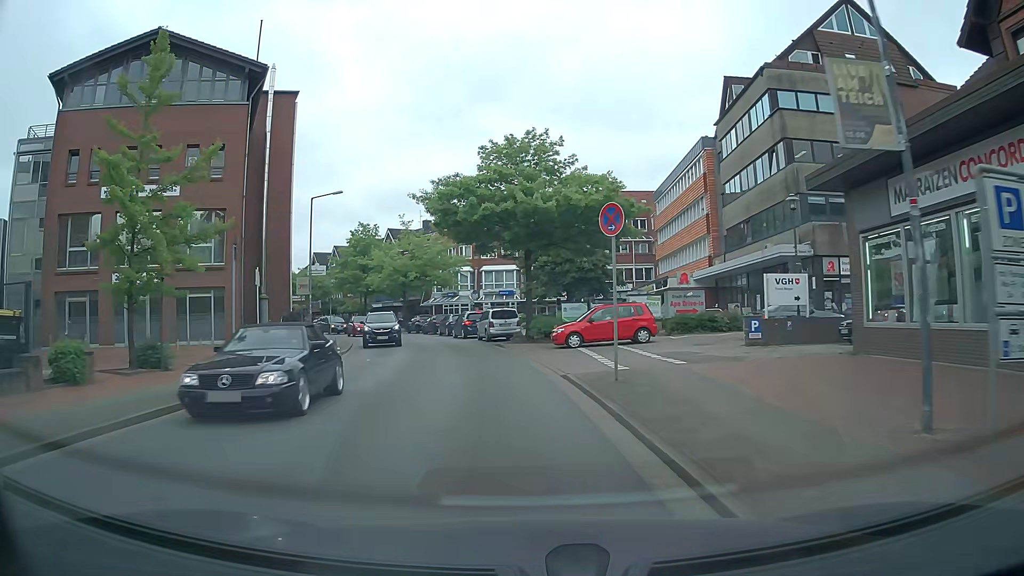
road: secondary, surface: asphalt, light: Day
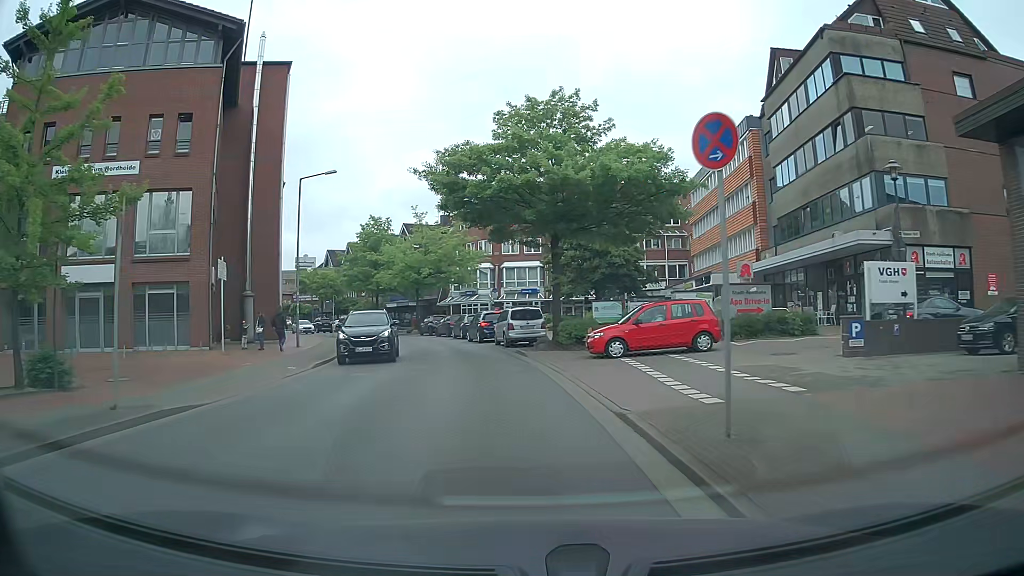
(-0.1, +5.6) m; -2°
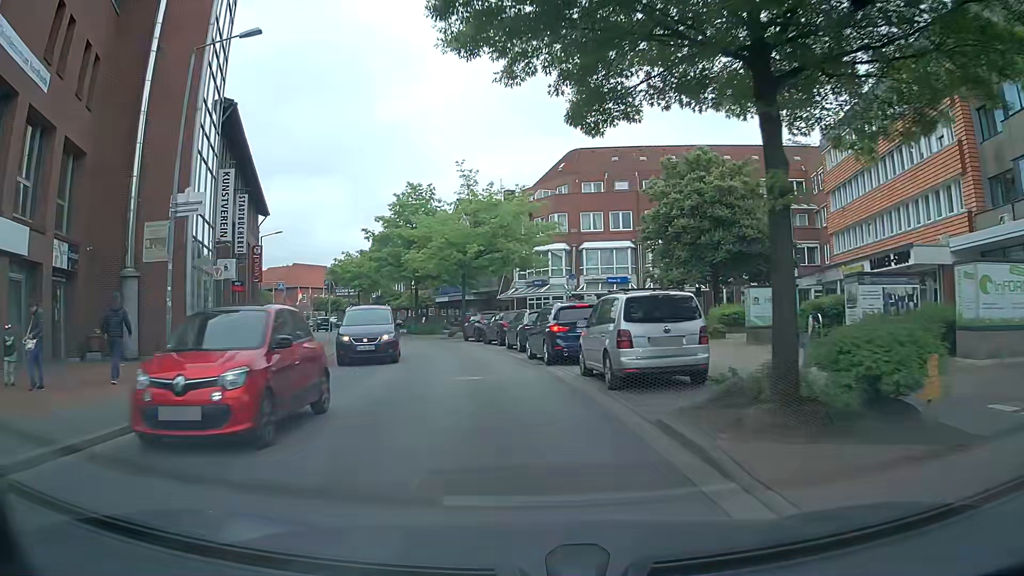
(-0.9, +16.8) m; -6°
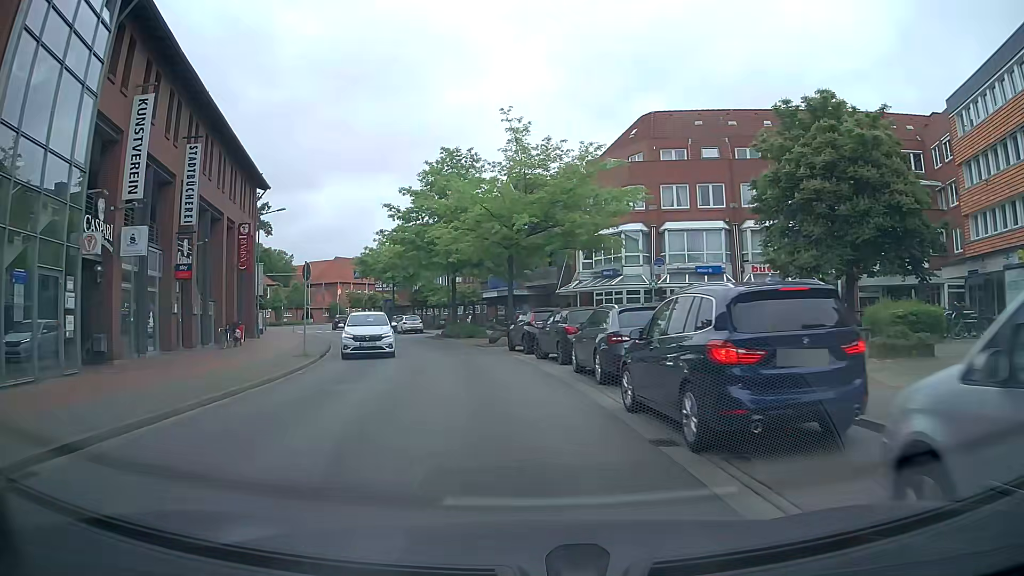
(-0.4, +11.2) m; -4°
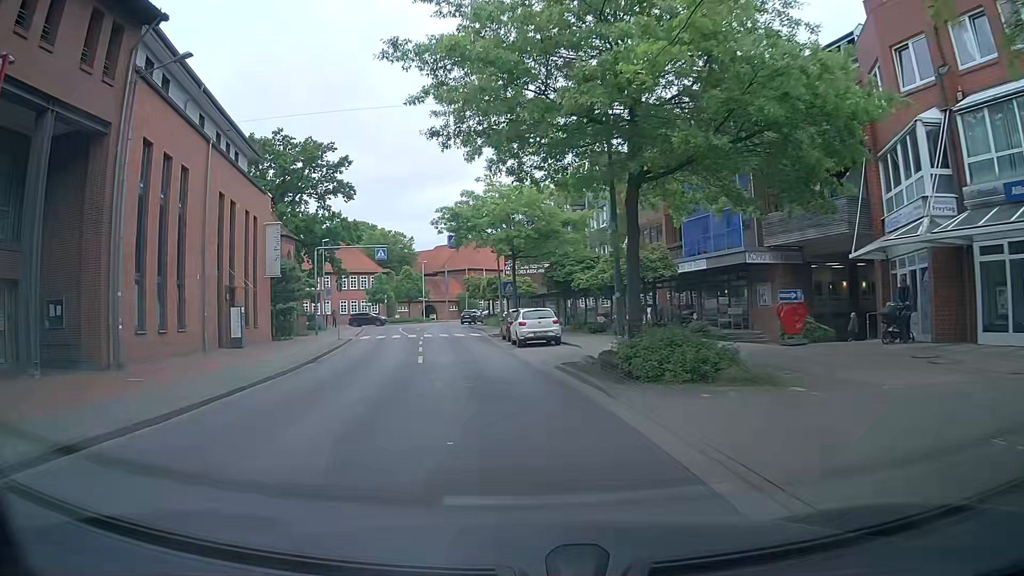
(-3.4, +27.6) m; -14°
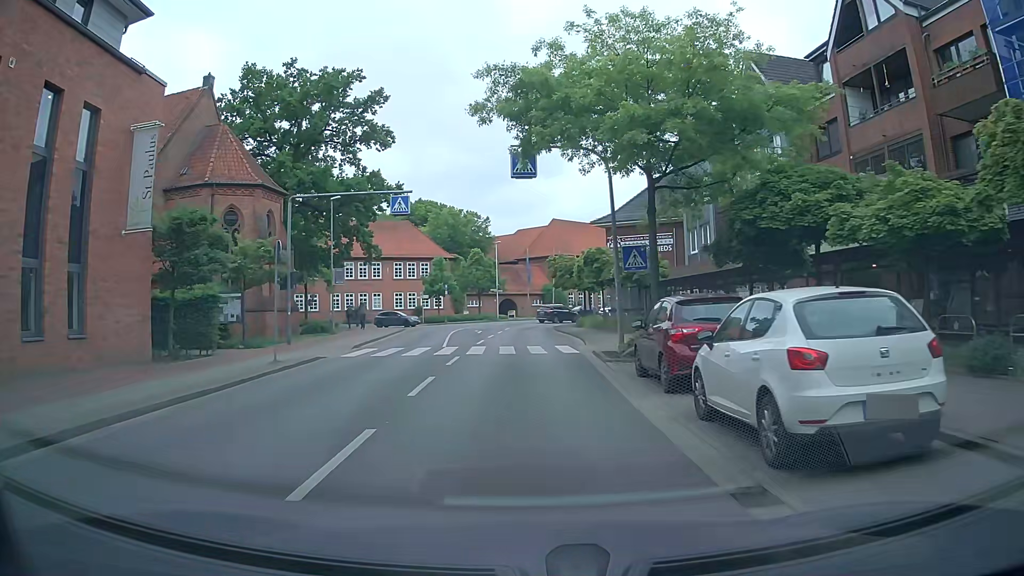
(-1.3, +20.1) m; -7°
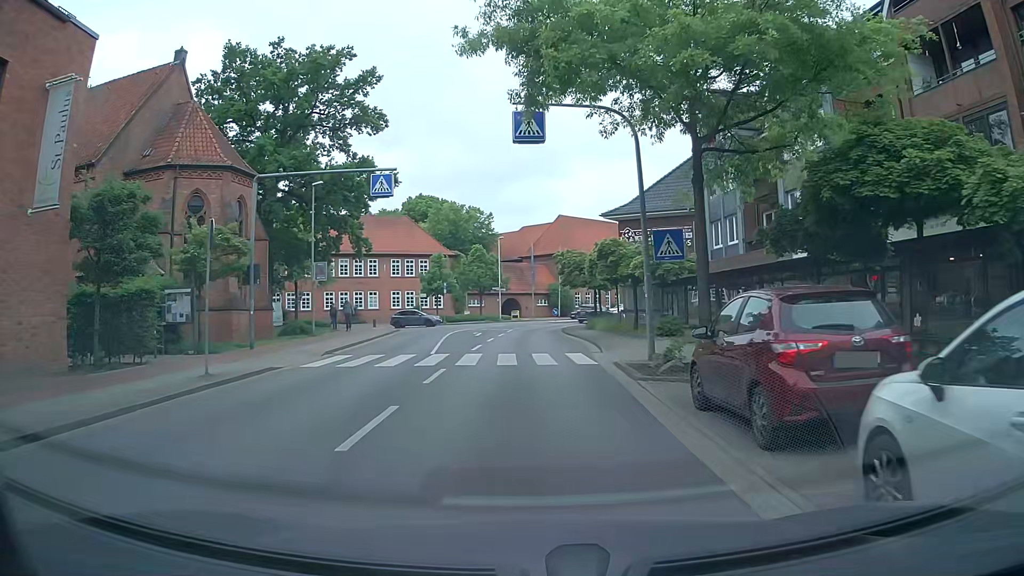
(0.0, +4.2) m; 0°
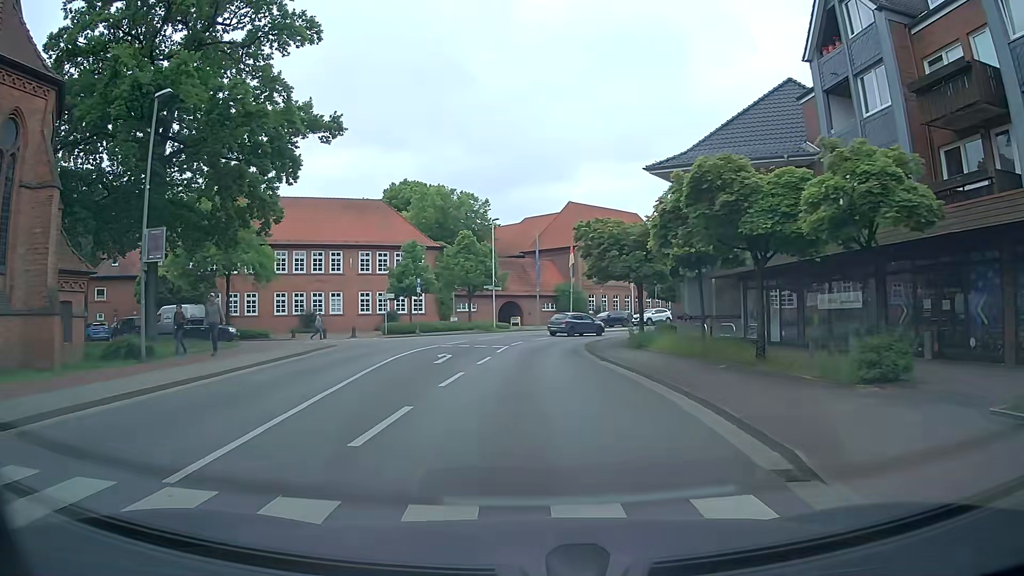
(-0.1, +16.4) m; 0°
(0, +10) (0, +20) (+1, +30) (+3, +40) (+7, +49) (+14, +56) (+21, +63) (+30, +68) (+39, +72) (+48, +76) m
